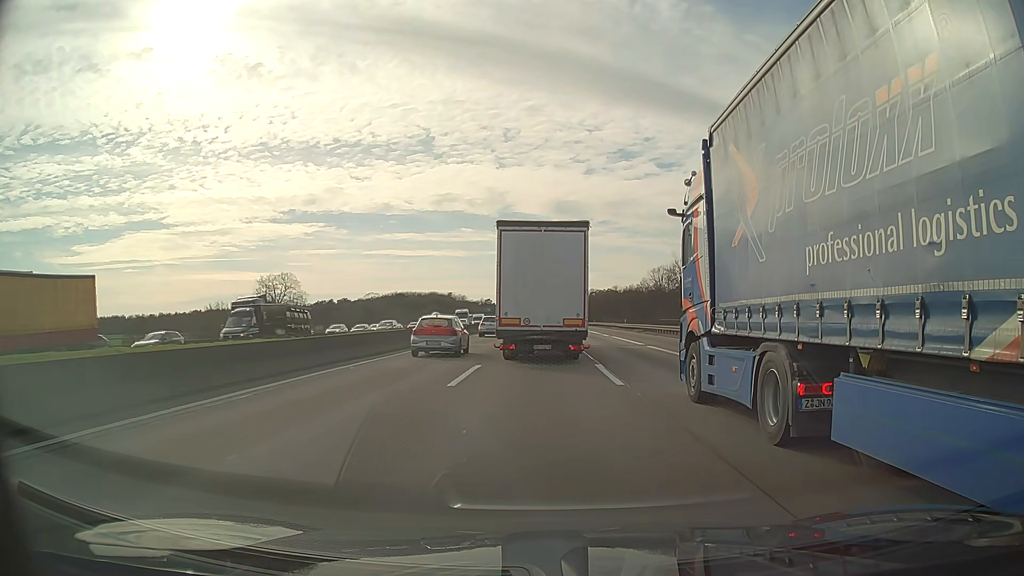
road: motorway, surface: asphalt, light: Day
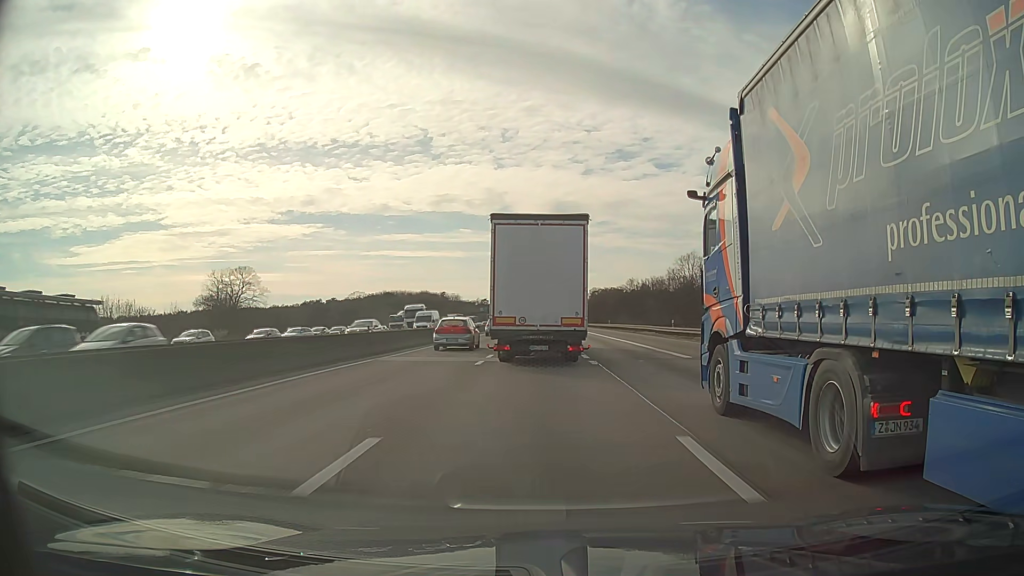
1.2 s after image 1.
(-0.1, +29.9) m; 0°
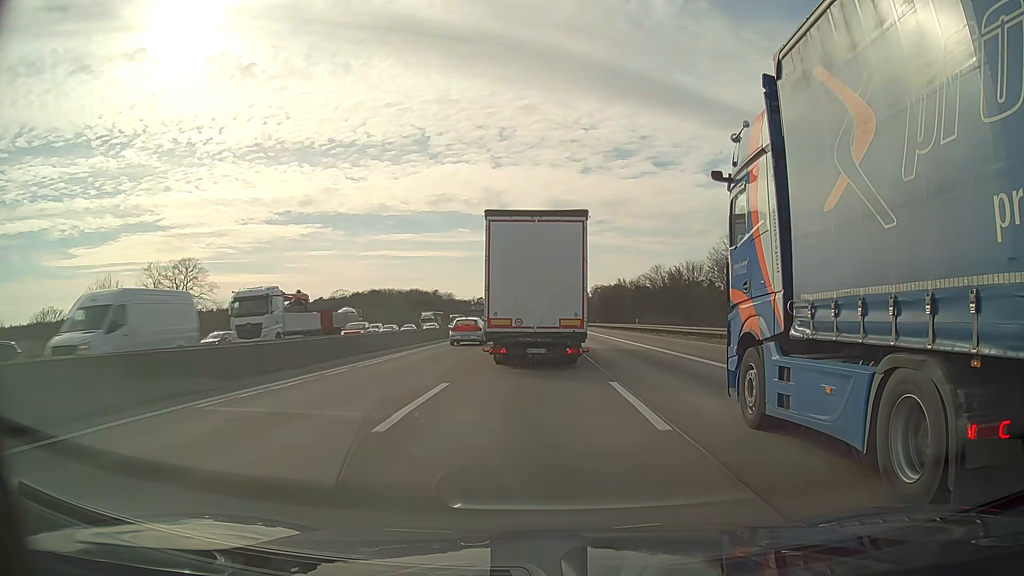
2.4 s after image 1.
(0.0, +29.5) m; 0°
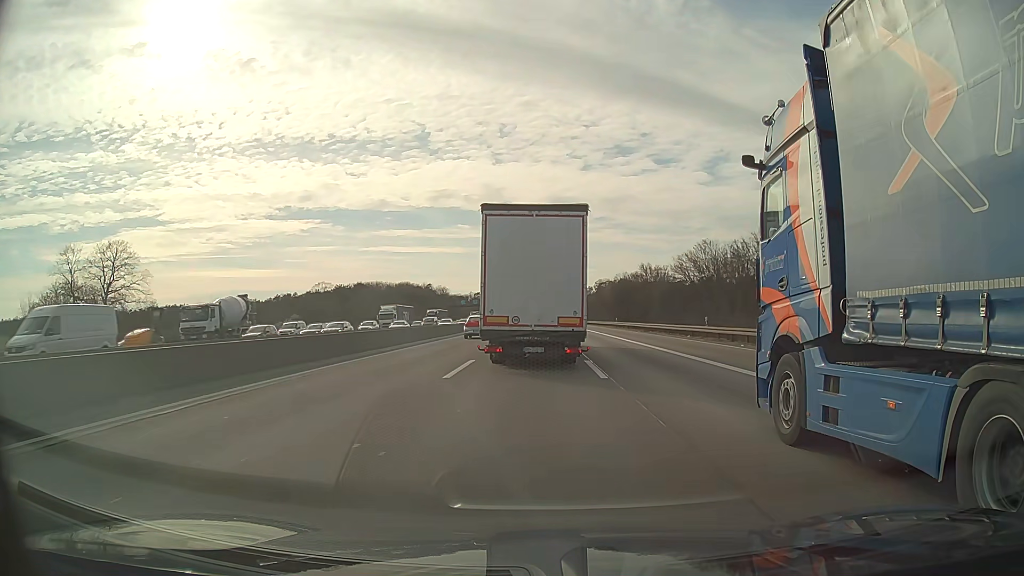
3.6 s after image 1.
(-0.1, +29.3) m; 0°
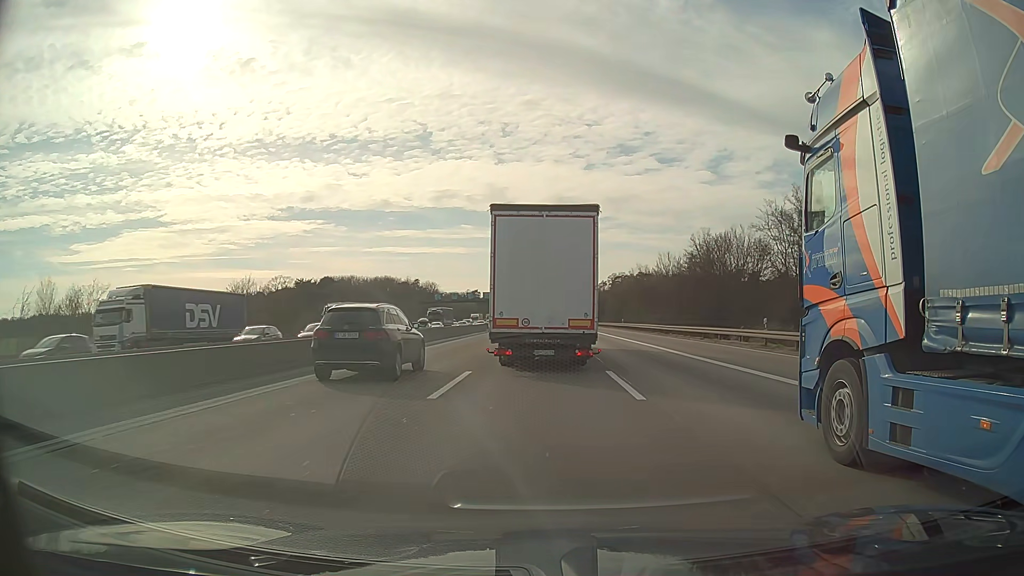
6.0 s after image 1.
(-0.2, +57.6) m; 0°
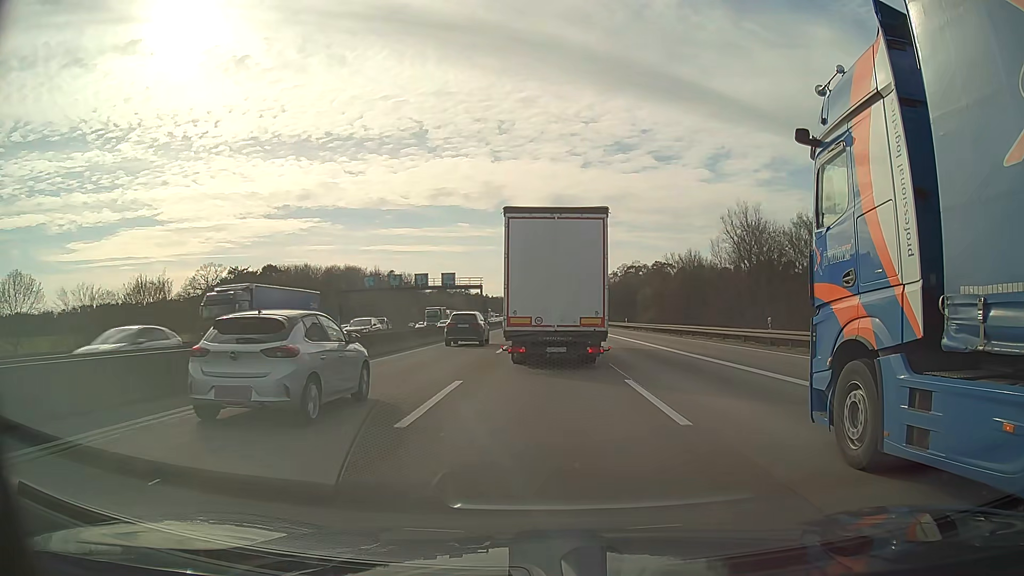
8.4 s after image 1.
(+0.1, +57.0) m; 0°
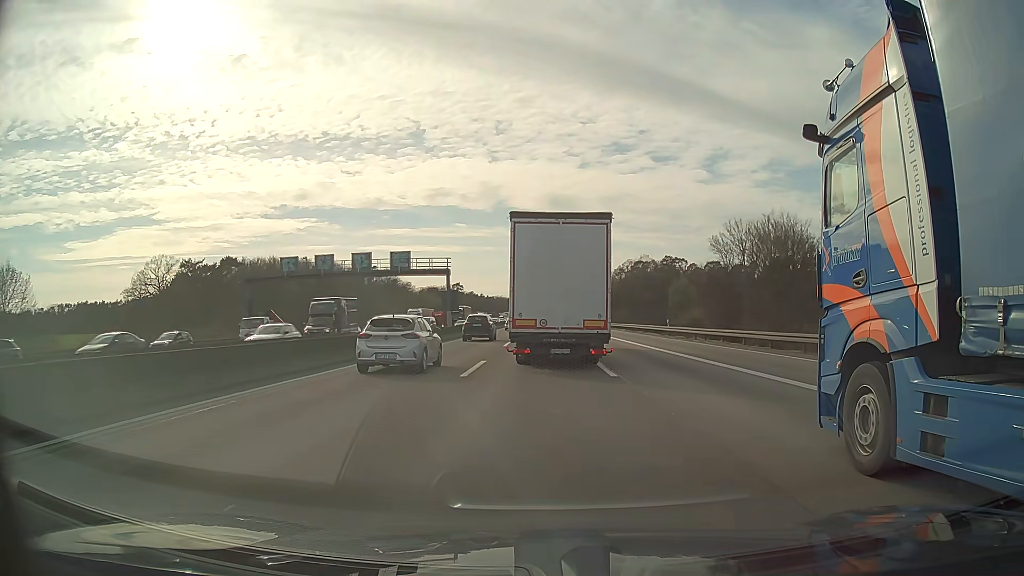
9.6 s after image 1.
(0.0, +28.6) m; 0°
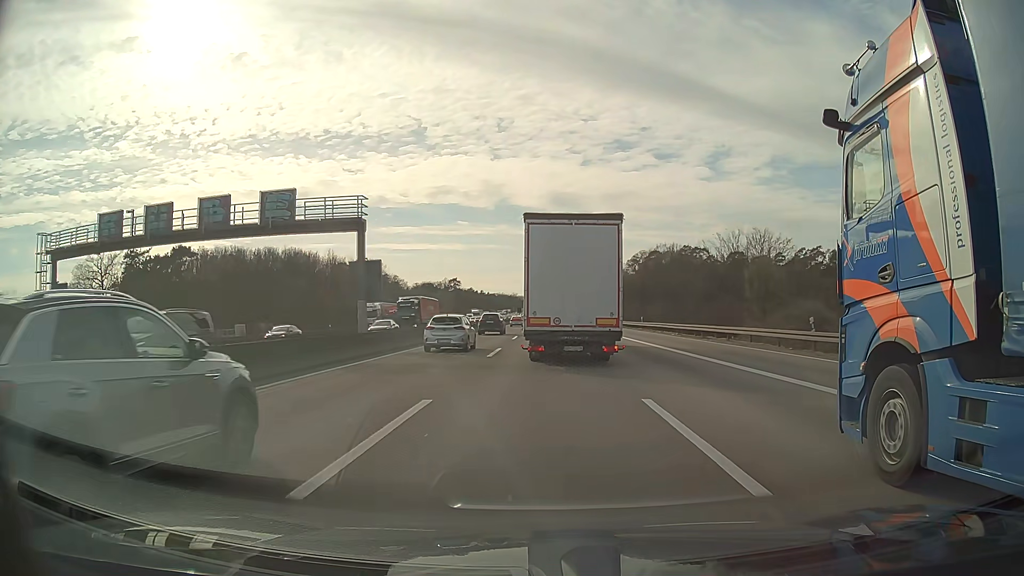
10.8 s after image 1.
(0.0, +28.9) m; 0°
(0, +10) (0, +20) (0, +30) (0, +40) (0, +50) (0, +60) (0, +70) (0, +80) (0, +90) (0, +100) m
